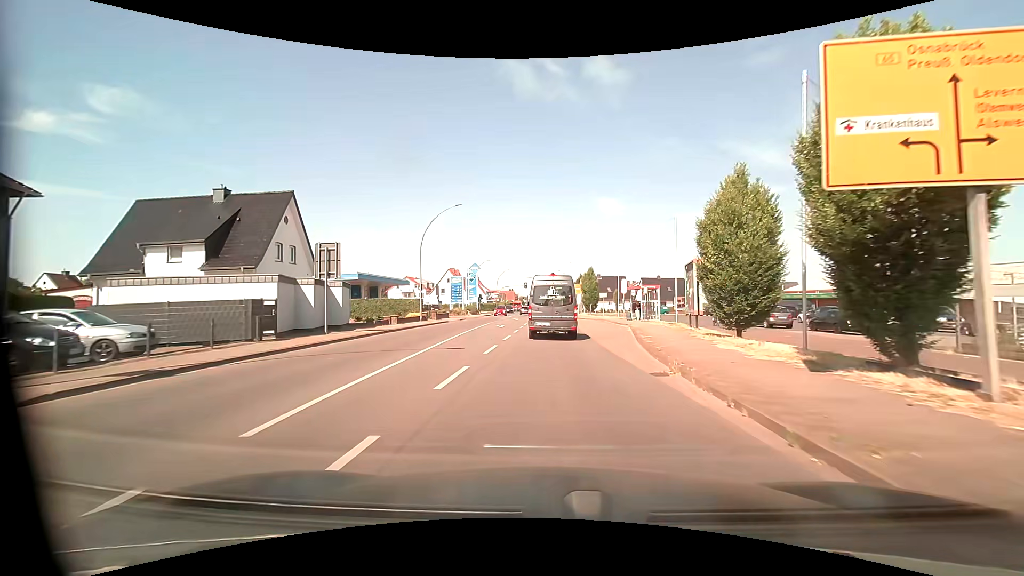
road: primary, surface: asphalt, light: Day
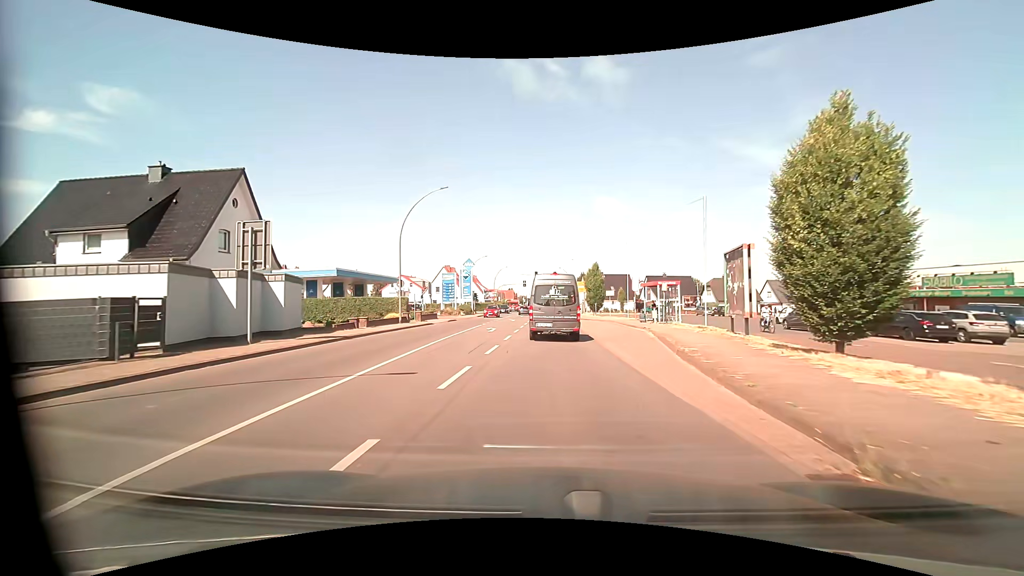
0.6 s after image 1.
(0.0, +5.9) m; 0°
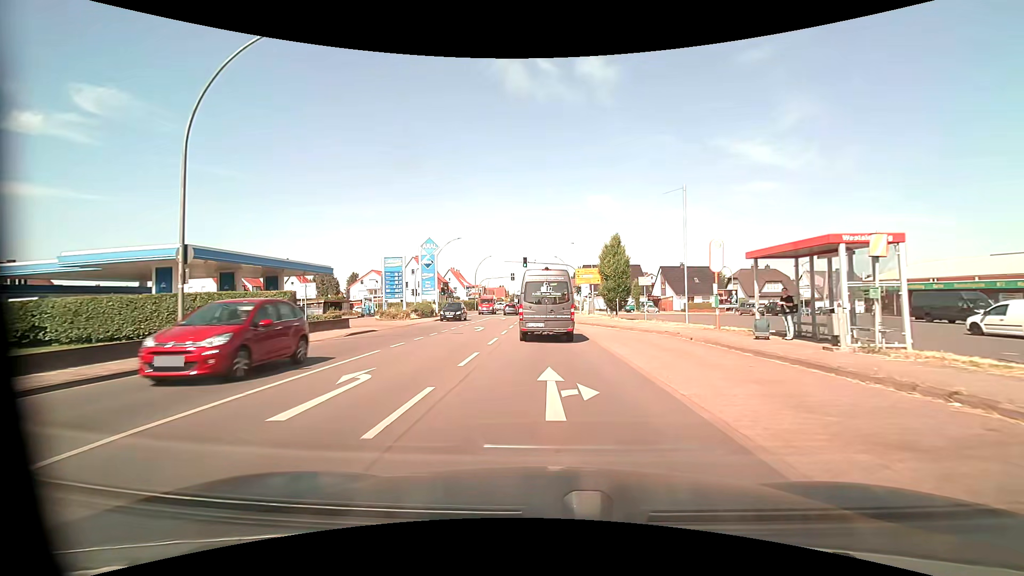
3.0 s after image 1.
(+0.3, +20.8) m; +1°
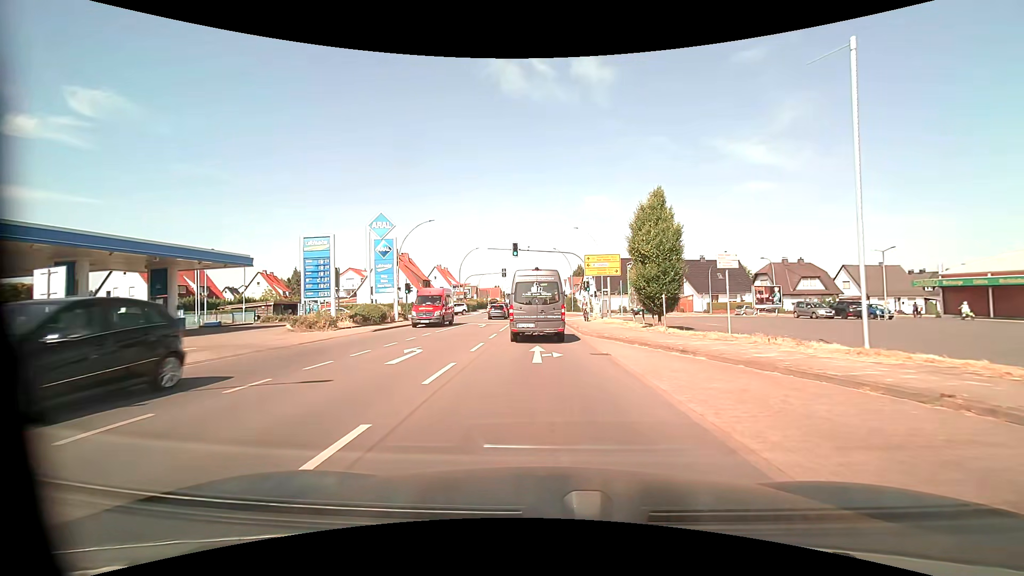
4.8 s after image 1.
(+0.1, +14.3) m; 0°
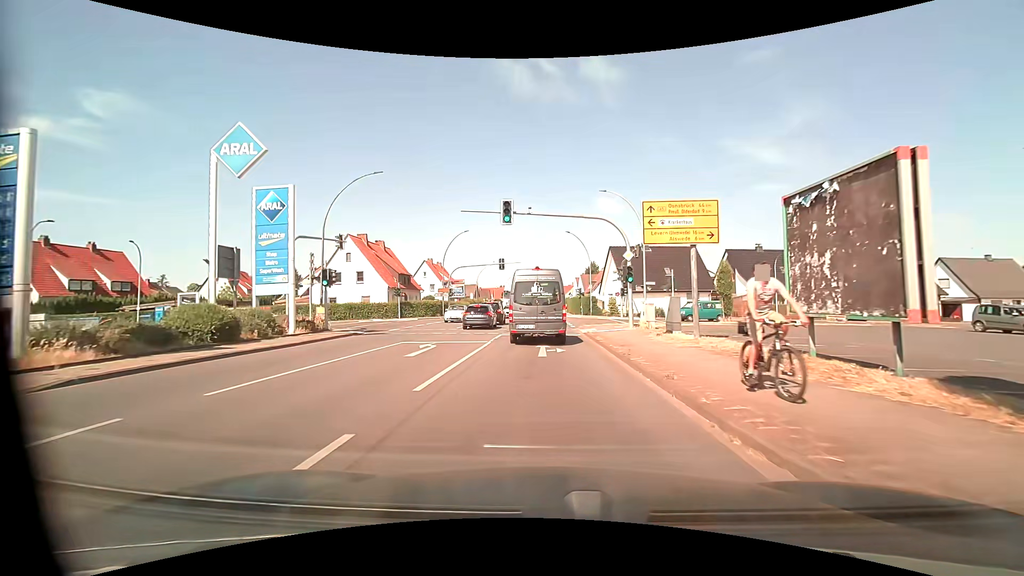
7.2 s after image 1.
(-0.2, +18.3) m; -1°
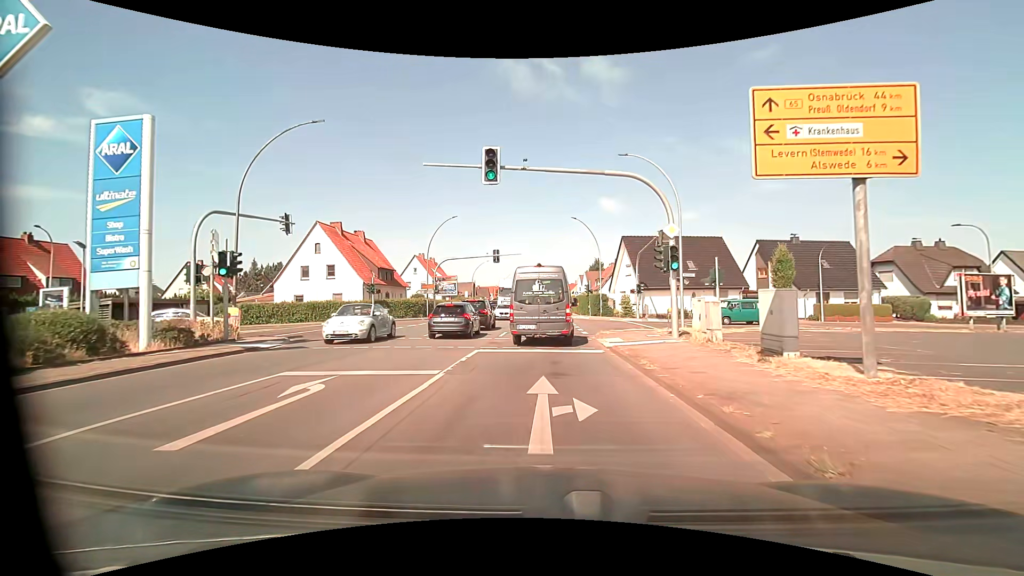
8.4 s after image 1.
(-0.1, +8.7) m; -1°
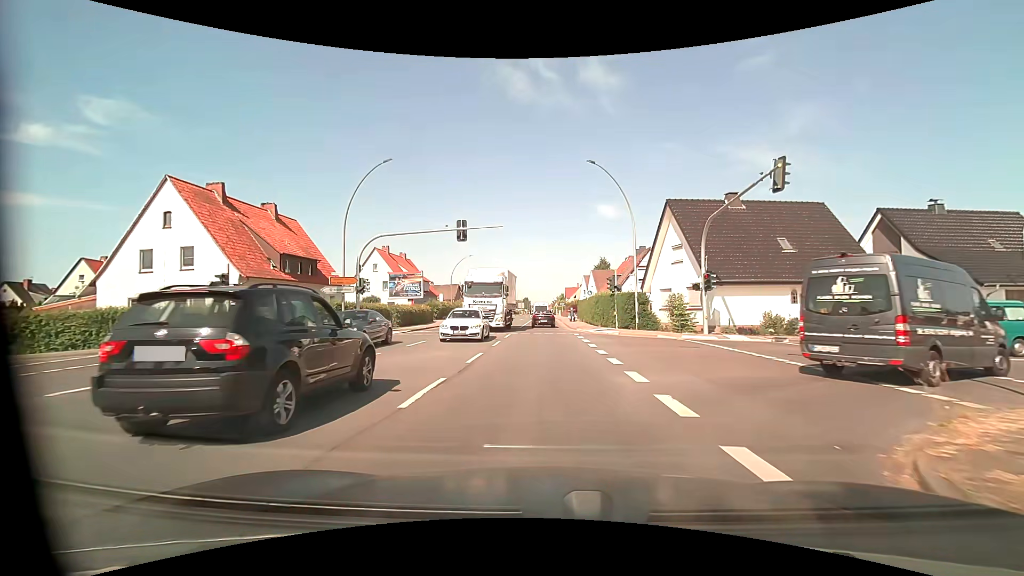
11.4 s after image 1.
(+0.2, +20.8) m; +1°
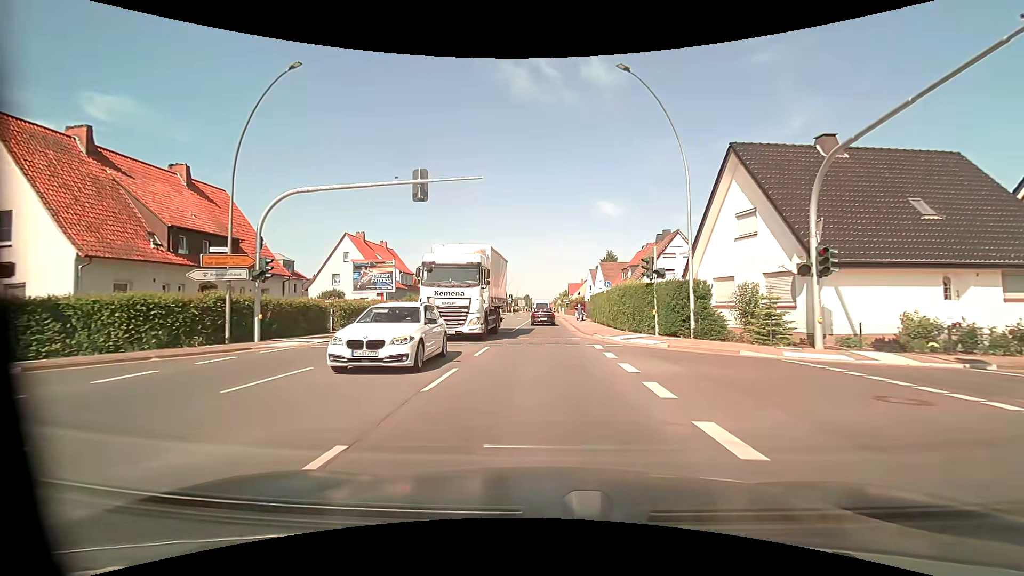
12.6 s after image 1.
(-0.1, +11.2) m; 0°
(0, +10) (0, +20) (0, +30) (0, +40) (0, +50) (0, +60) (0, +70) (-1, +80) (-1, +90) (-1, +100) m
